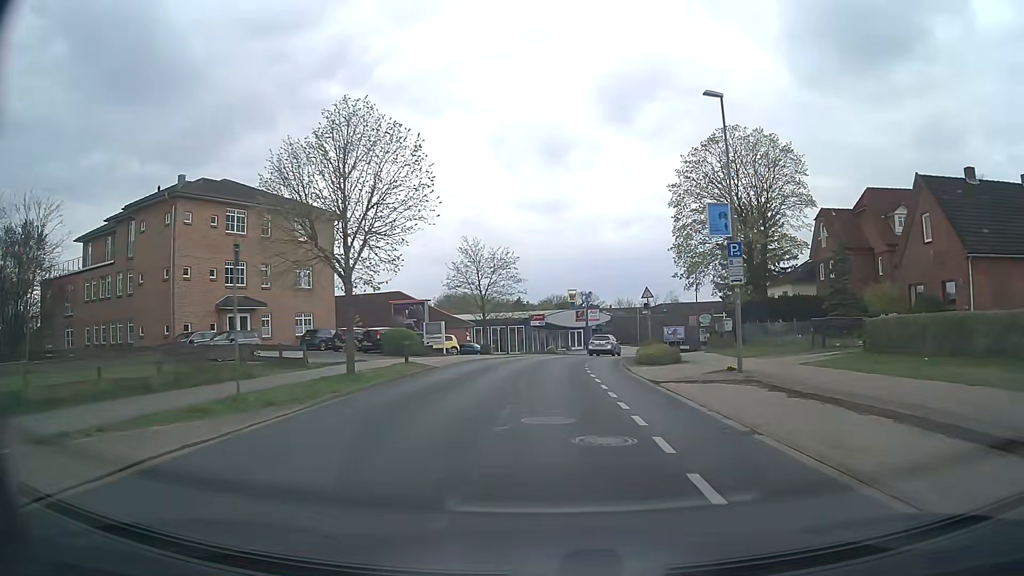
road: tertiary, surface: asphalt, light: Day
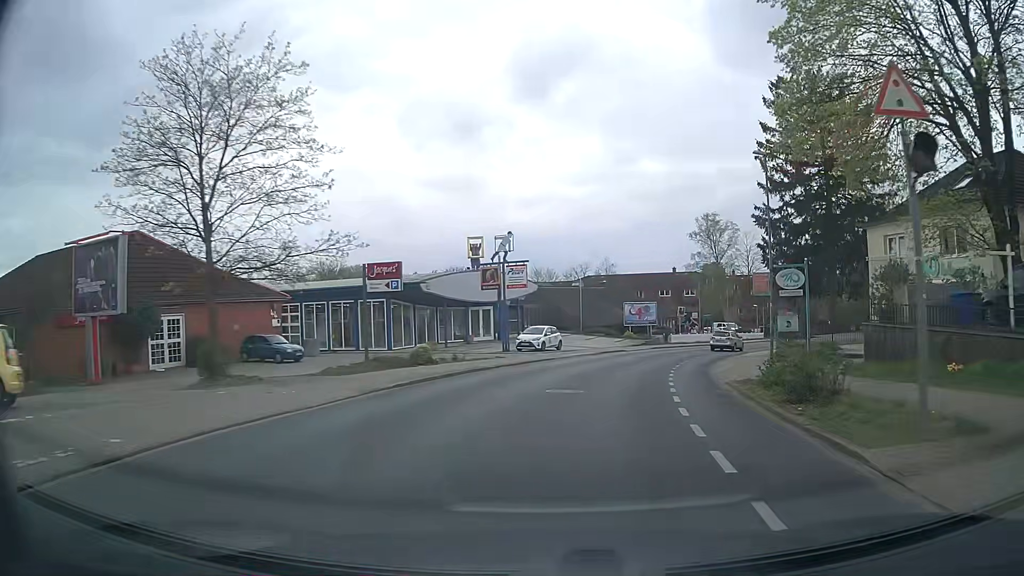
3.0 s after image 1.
(+1.4, +37.3) m; +8°
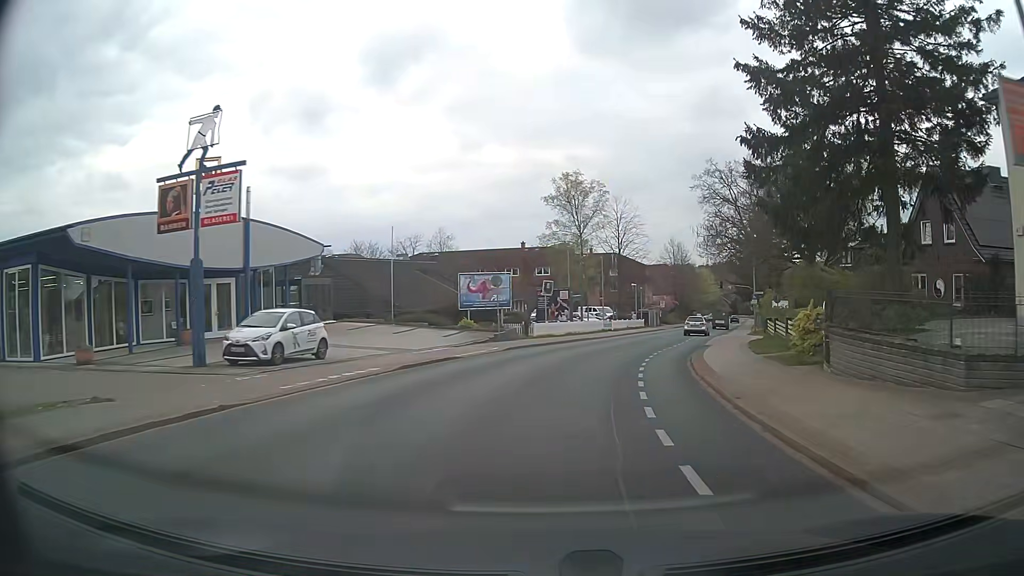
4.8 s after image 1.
(+2.5, +22.1) m; +13°
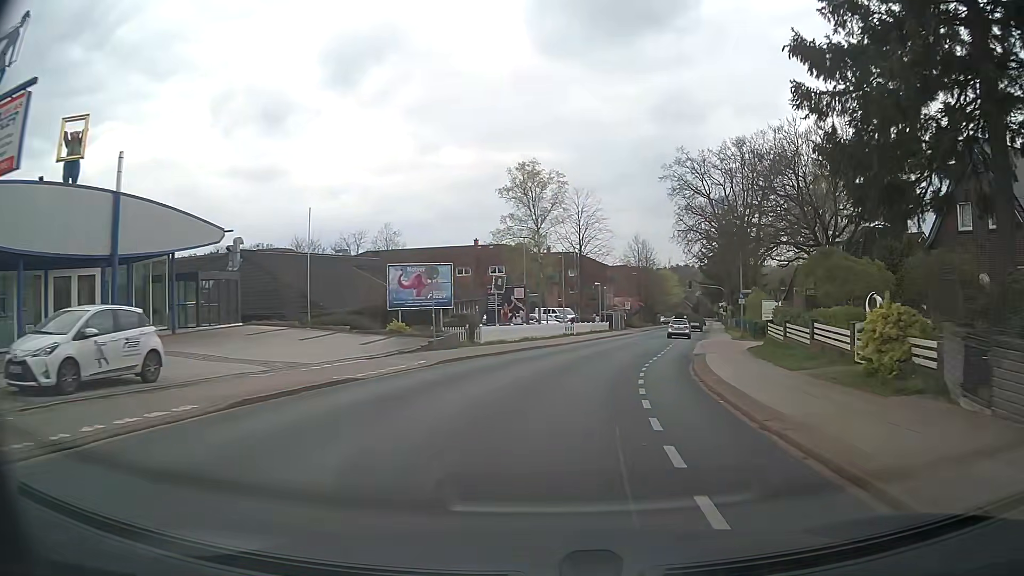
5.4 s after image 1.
(+0.2, +7.5) m; +4°
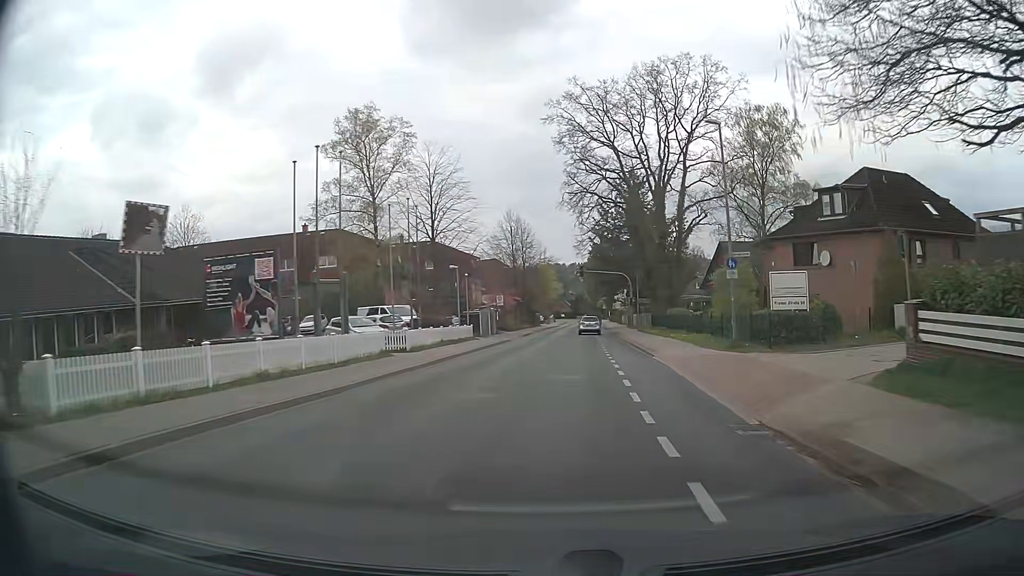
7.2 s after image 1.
(+2.4, +22.9) m; +10°
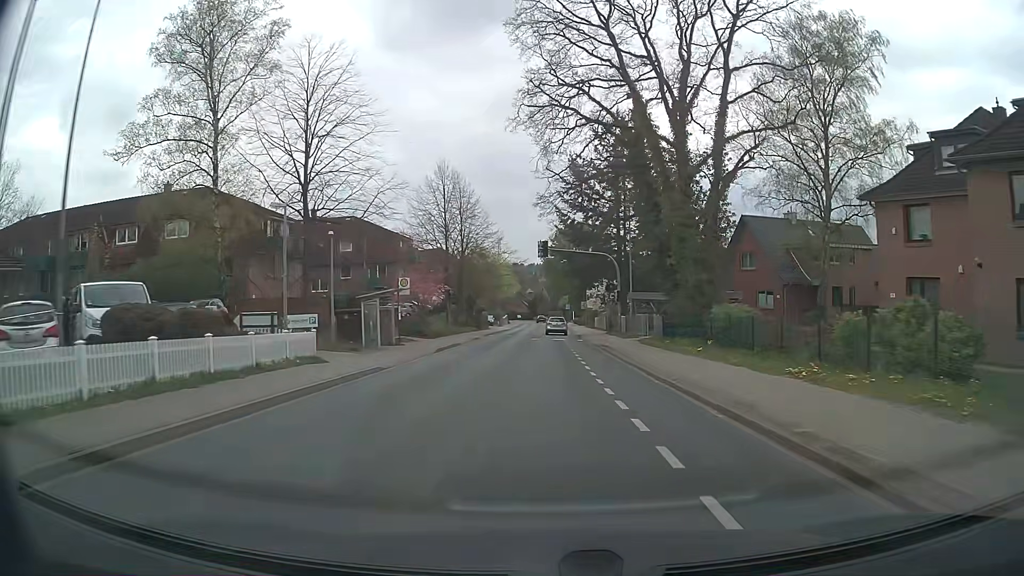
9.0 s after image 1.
(+1.5, +23.9) m; +6°
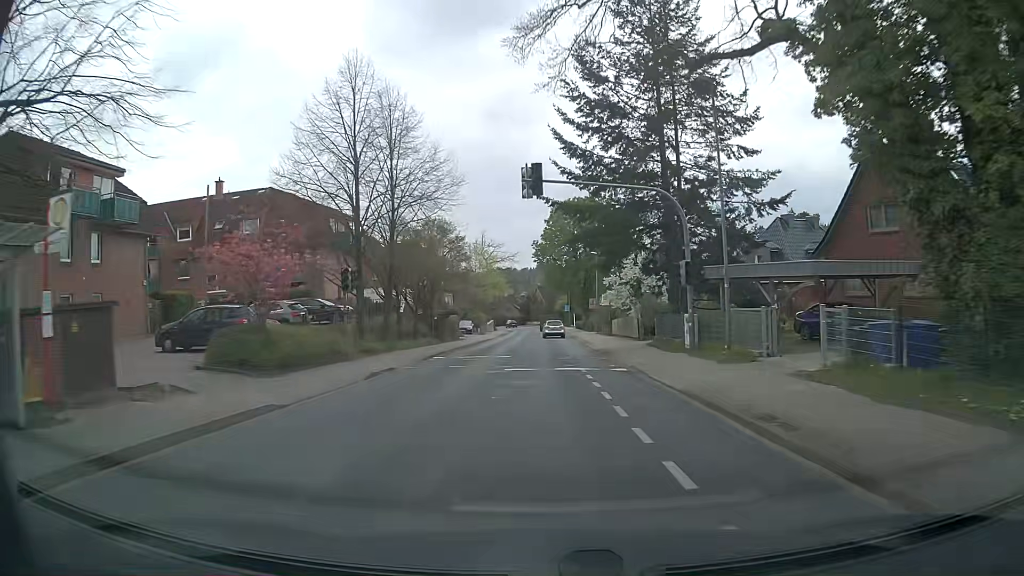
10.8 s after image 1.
(-0.1, +24.3) m; 0°
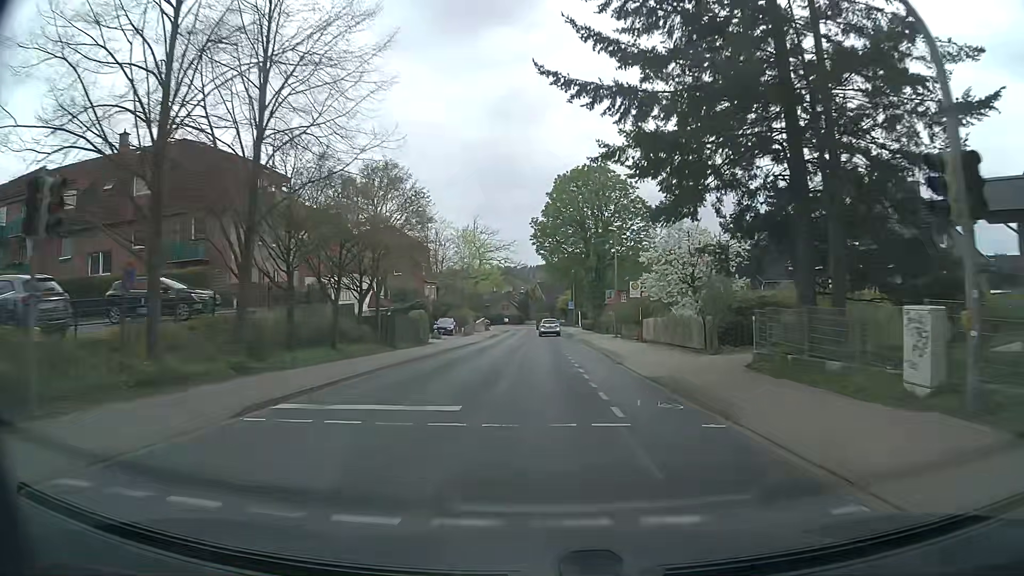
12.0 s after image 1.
(0.0, +16.2) m; 0°
(0, +10) (0, +20) (0, +30) (0, +40) (0, +50) (0, +60) (0, +70) (0, +80) (0, +90) (-1, +100) m
